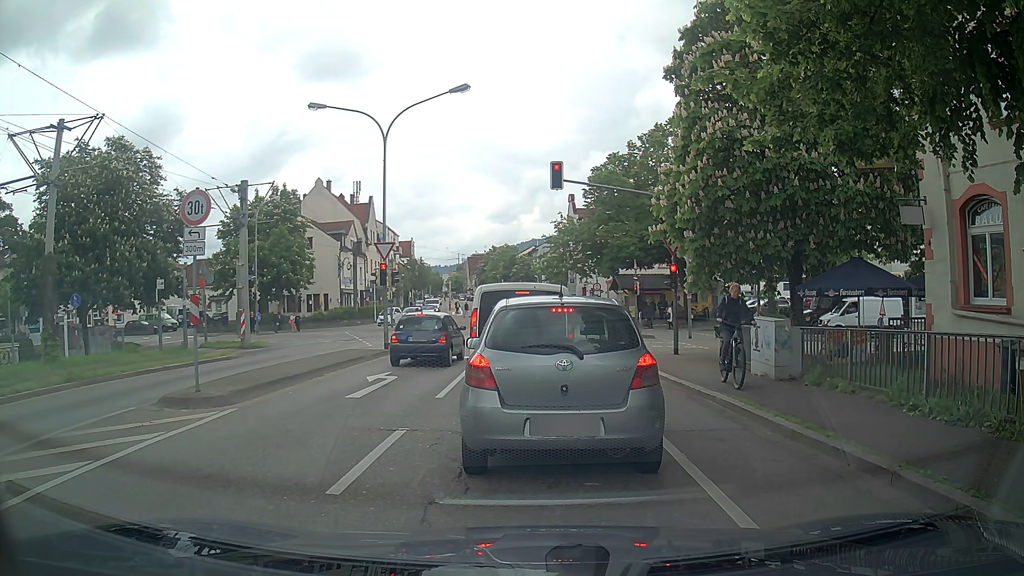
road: tertiary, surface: asphalt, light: Day
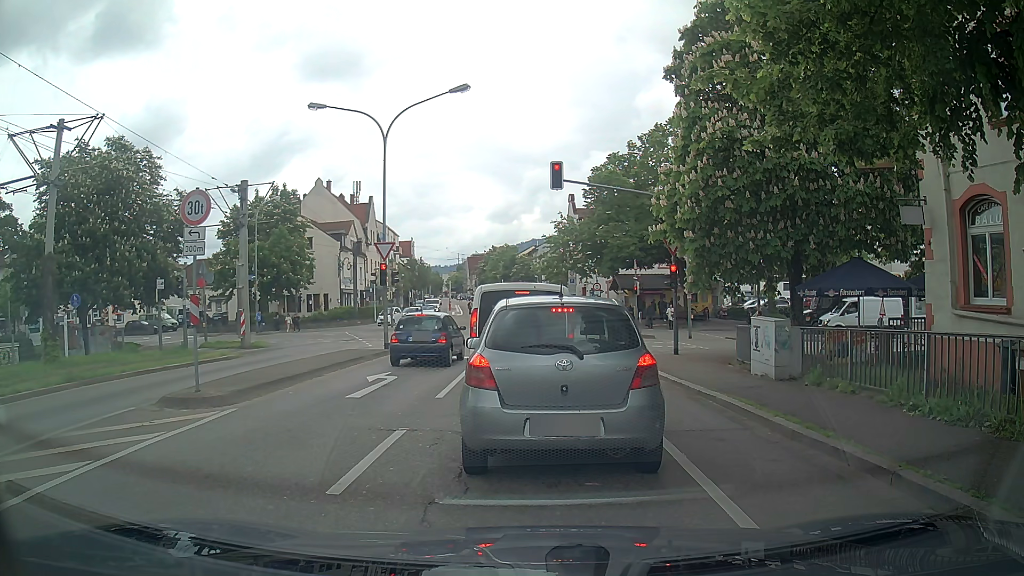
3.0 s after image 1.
(0.0, 0.0) m; 0°
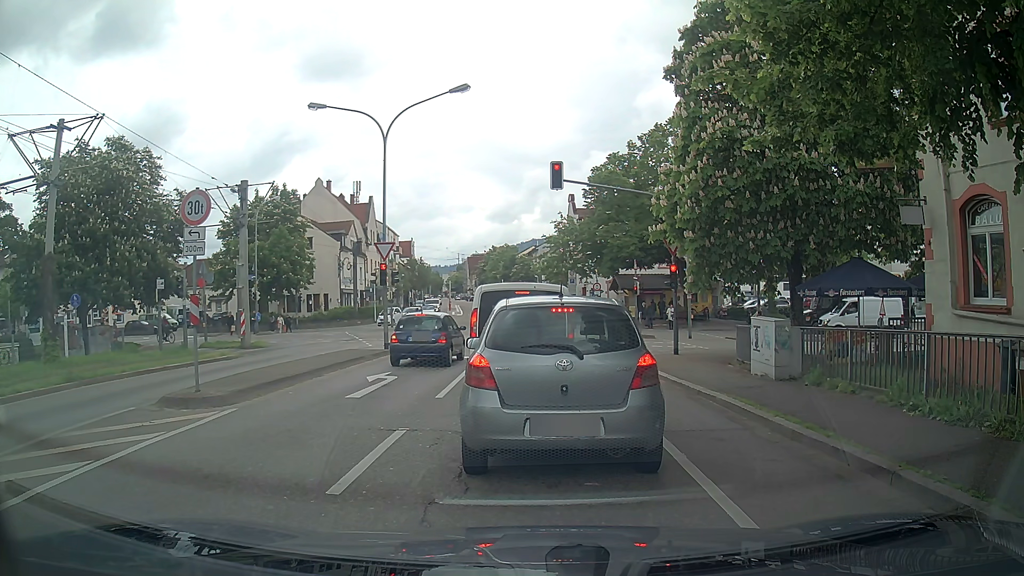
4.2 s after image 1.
(0.0, 0.0) m; 0°
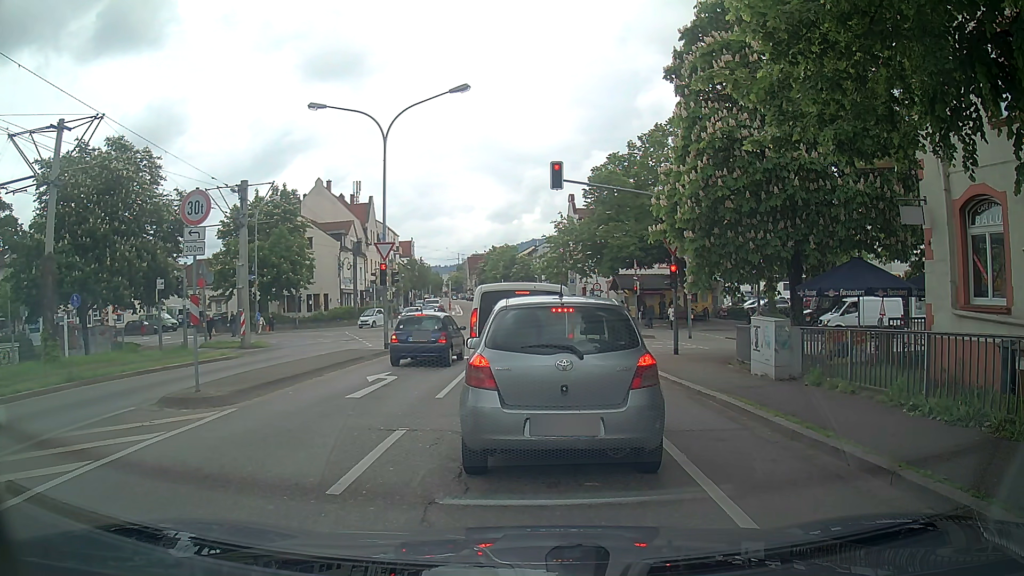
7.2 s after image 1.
(0.0, 0.0) m; 0°
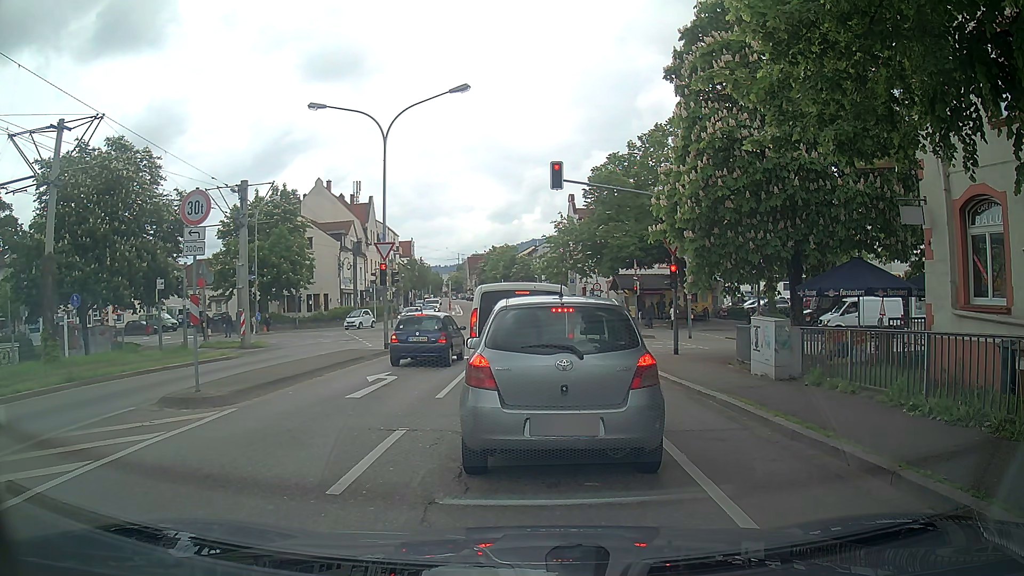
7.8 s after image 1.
(0.0, 0.0) m; 0°
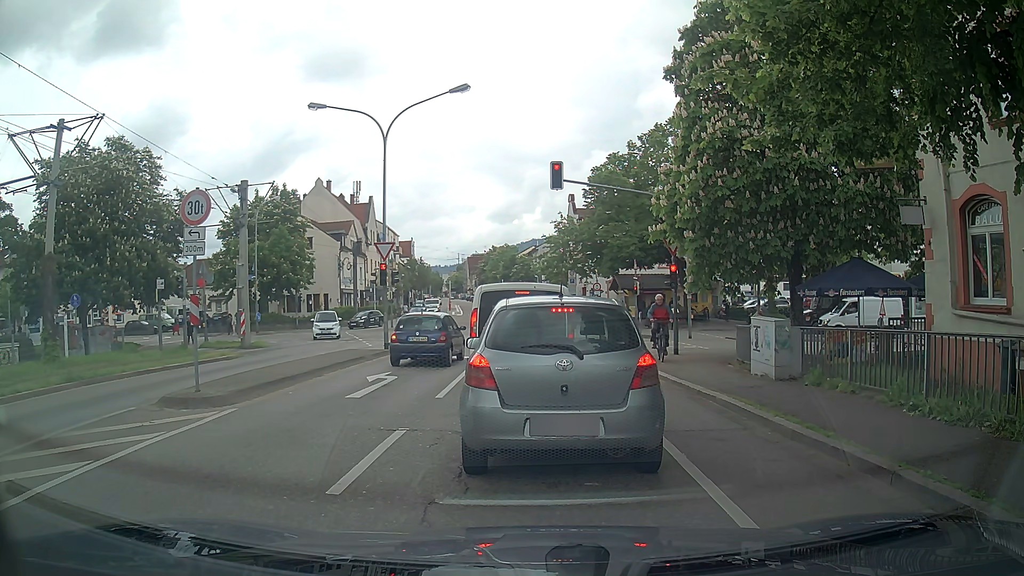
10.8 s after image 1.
(0.0, 0.0) m; 0°
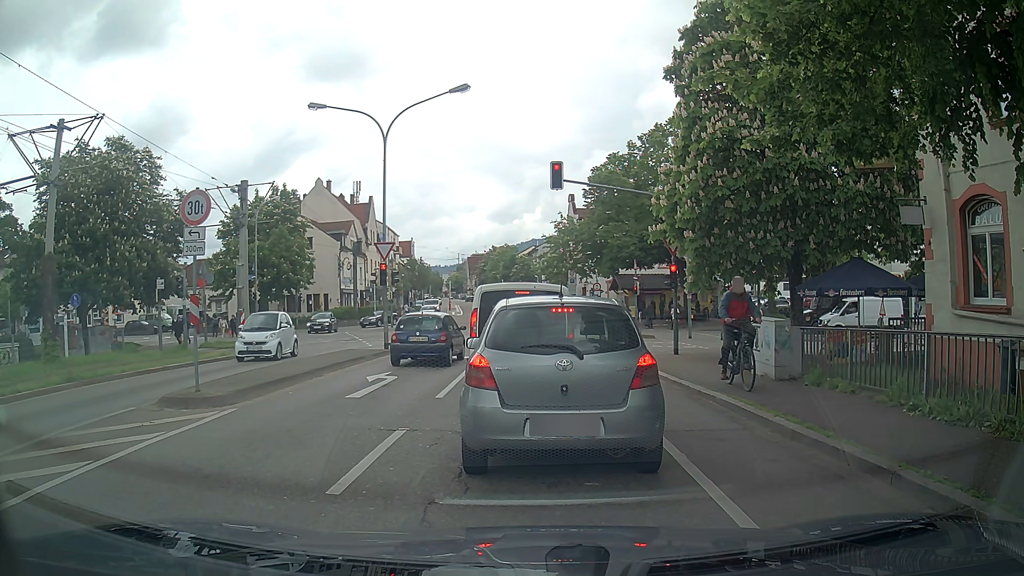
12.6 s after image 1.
(0.0, 0.0) m; 0°
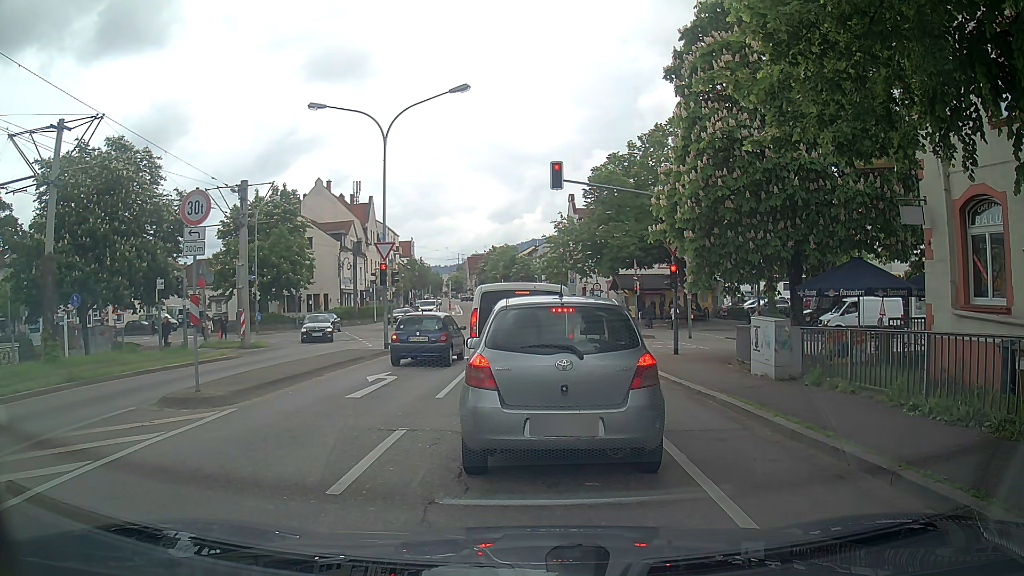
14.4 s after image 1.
(0.0, 0.0) m; 0°
